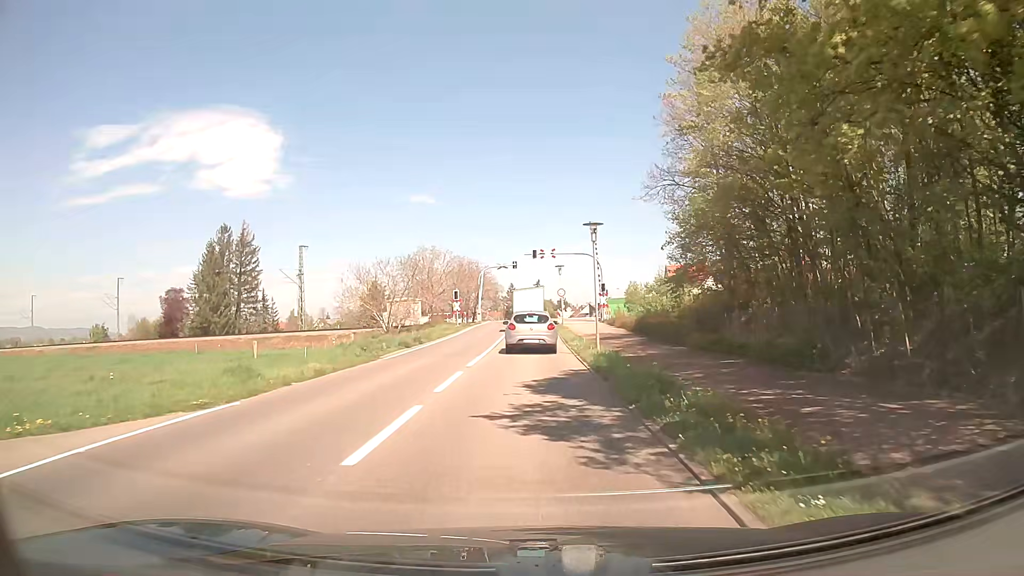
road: secondary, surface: asphalt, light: Day
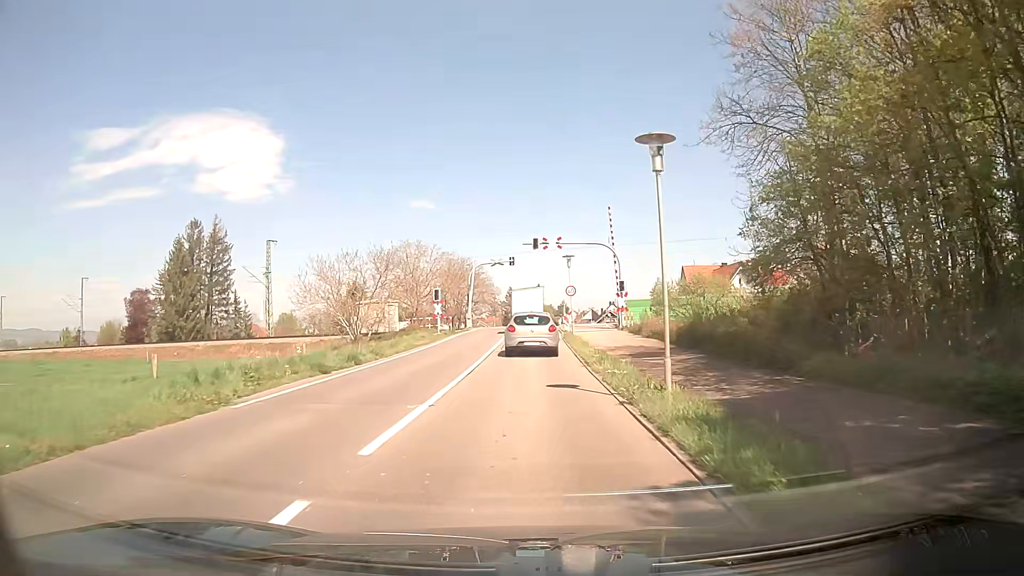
(0.0, +11.3) m; 0°
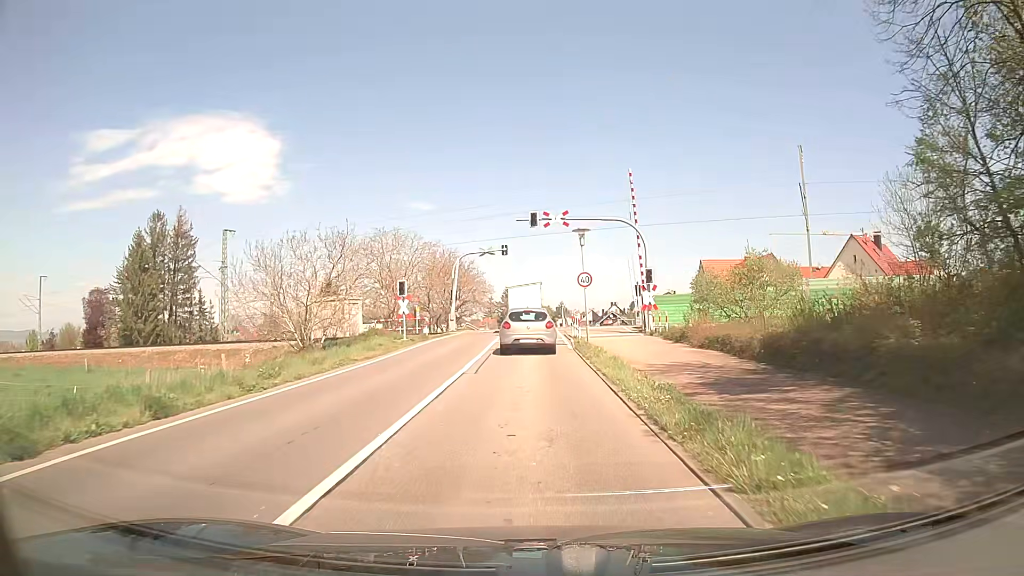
(-0.1, +11.0) m; 0°
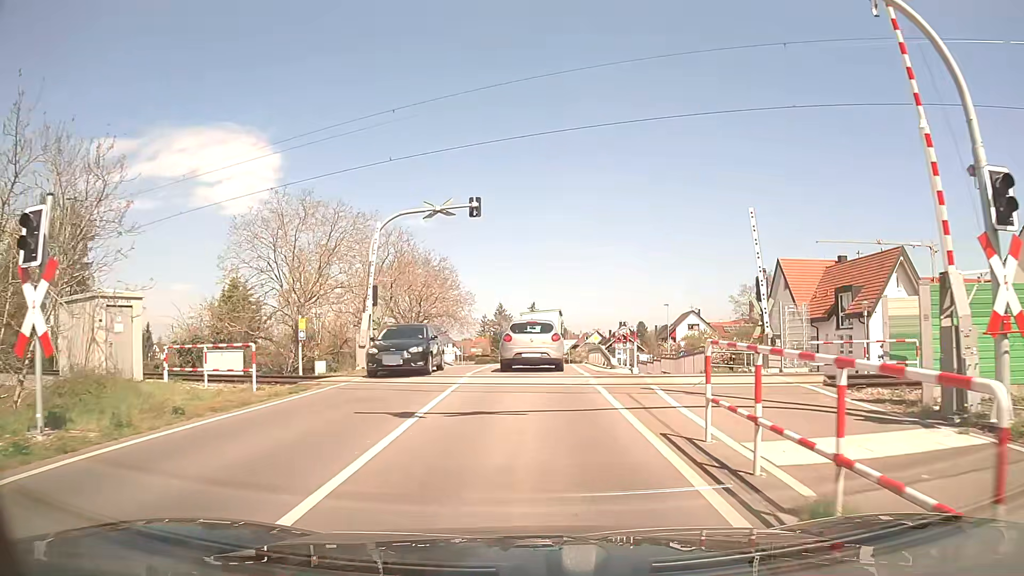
(-0.2, +25.9) m; -1°
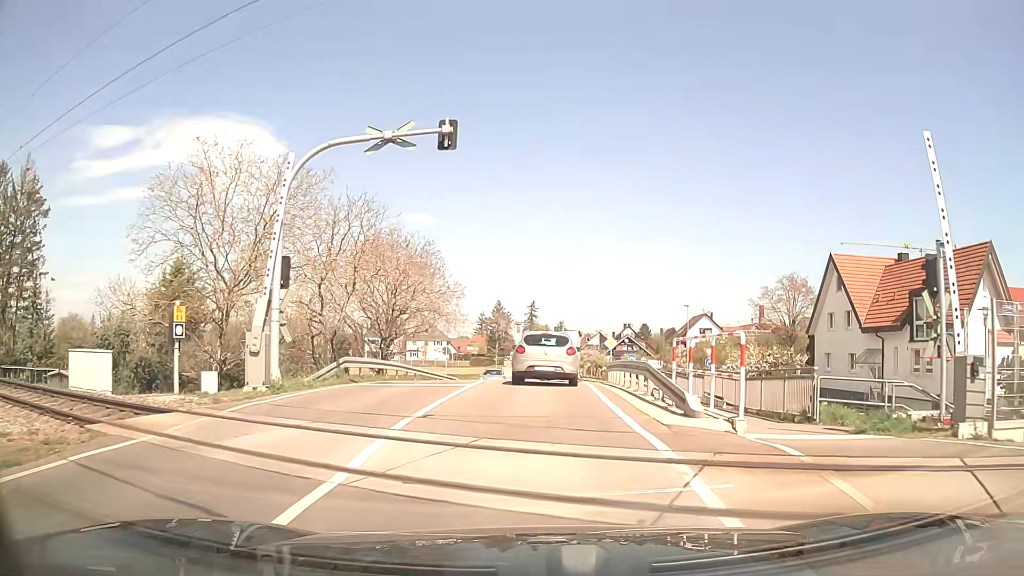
(0.0, +9.7) m; 0°
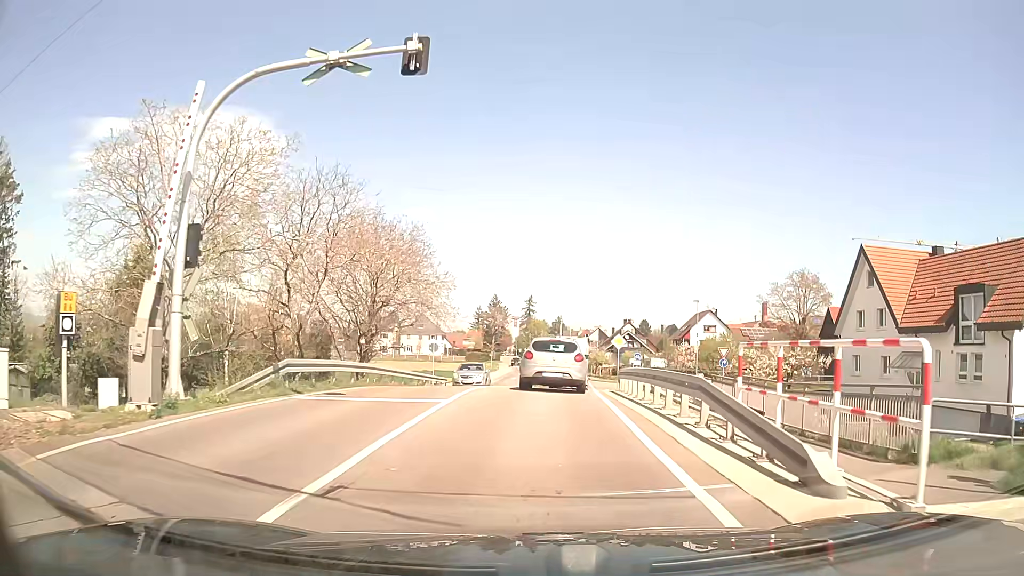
(0.0, +4.7) m; -1°
(0, +10) (+1, +20) (+2, +30) (+3, +40) (+4, +50) (+5, +60) (+6, +70) (+6, +80) (+6, +90) (+5, +100) m
